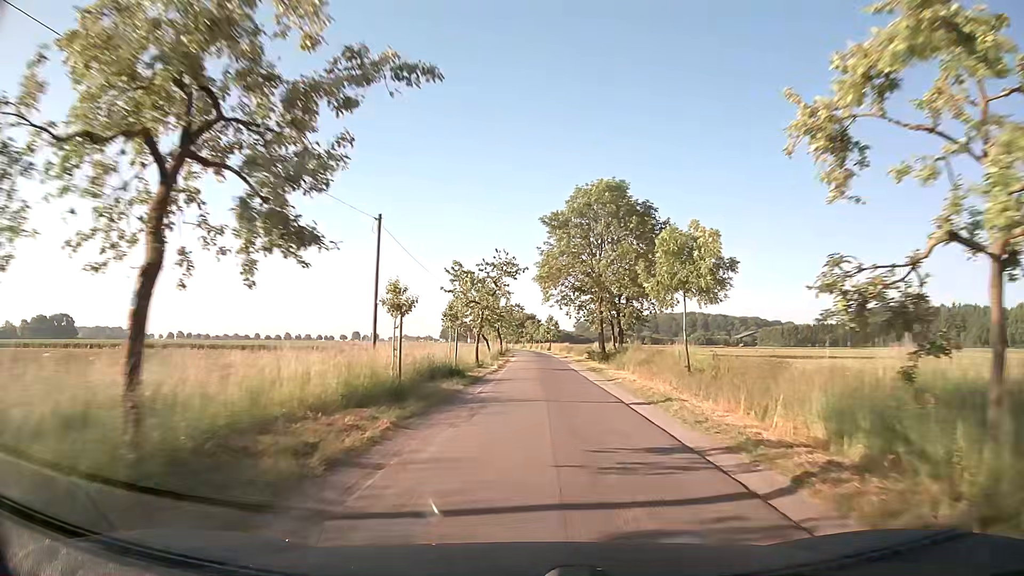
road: unclassified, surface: asphalt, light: Day
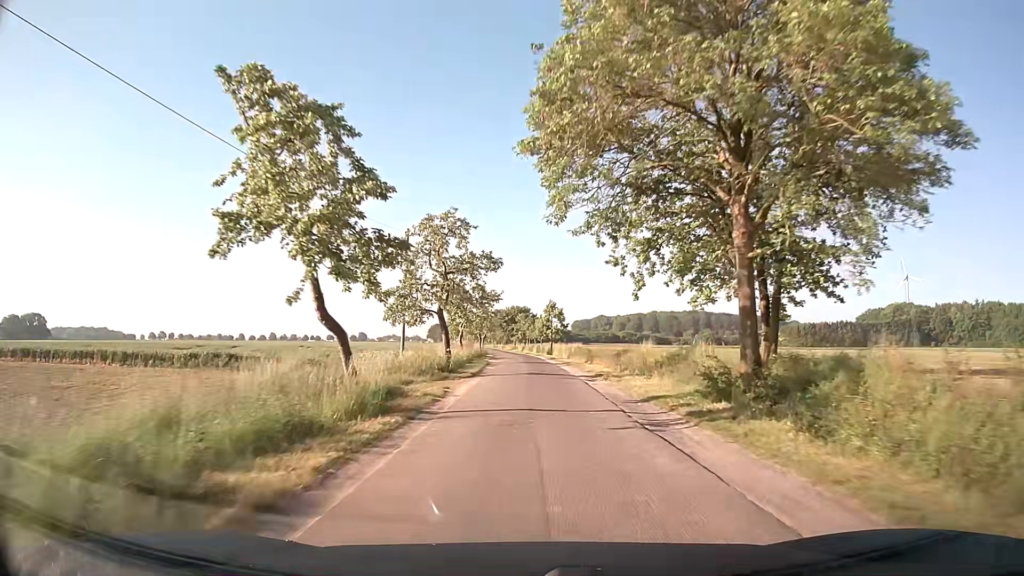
(+0.5, +36.7) m; +1°
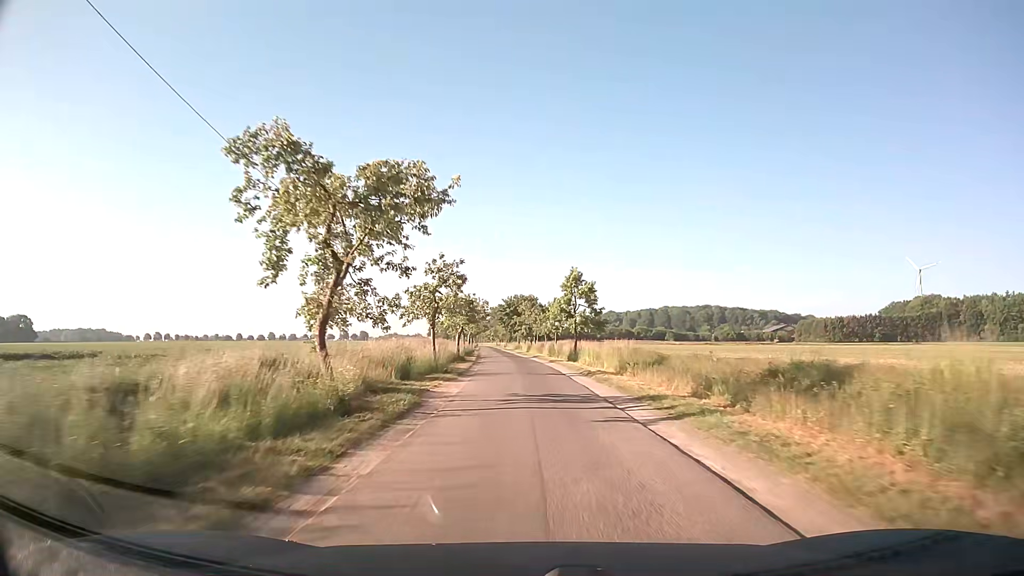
(0.0, +29.4) m; -1°
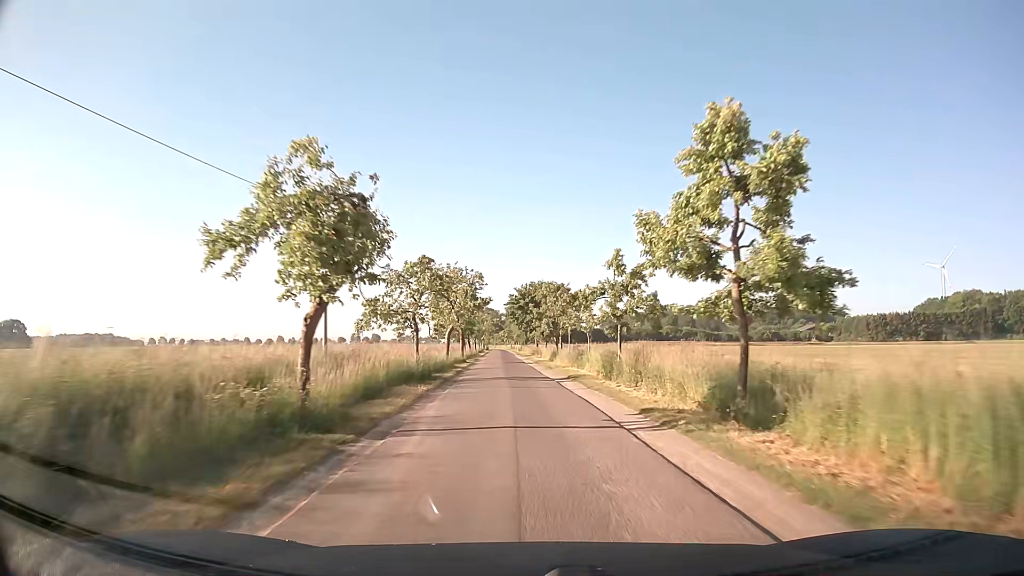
(-0.4, +30.6) m; -1°
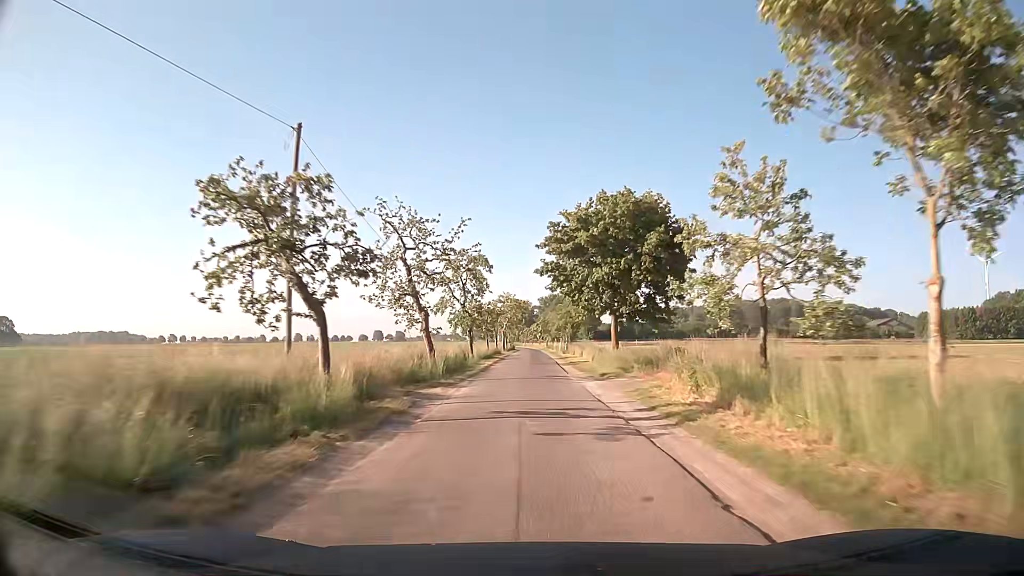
(-2.1, +53.5) m; -3°
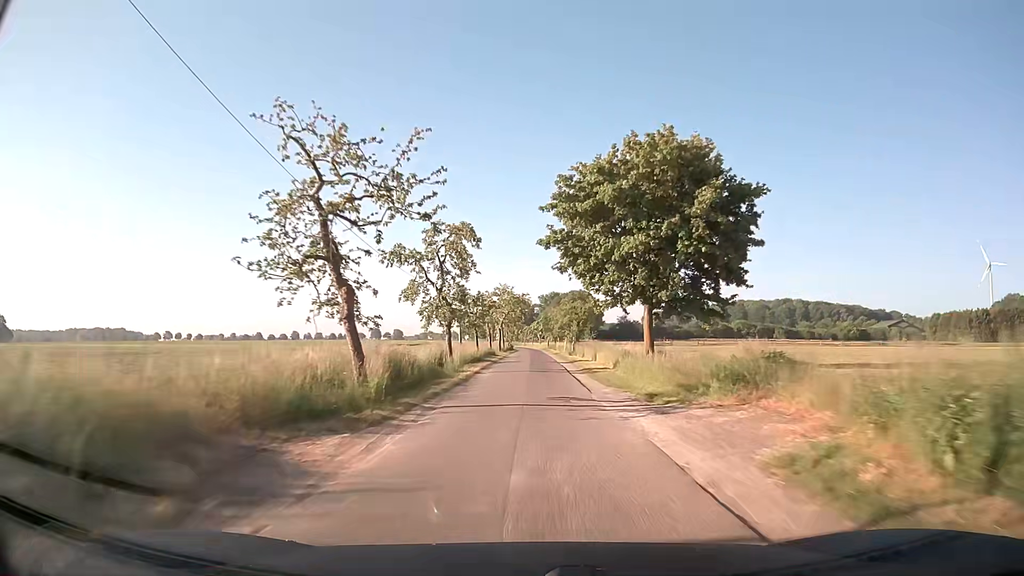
(+0.1, +11.0) m; 0°
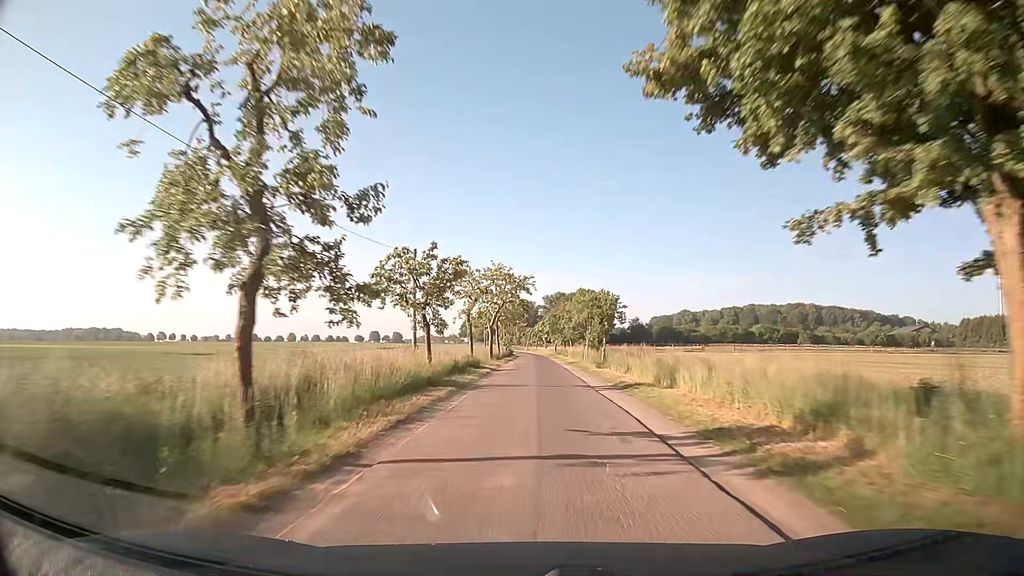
(0.0, +22.2) m; 0°
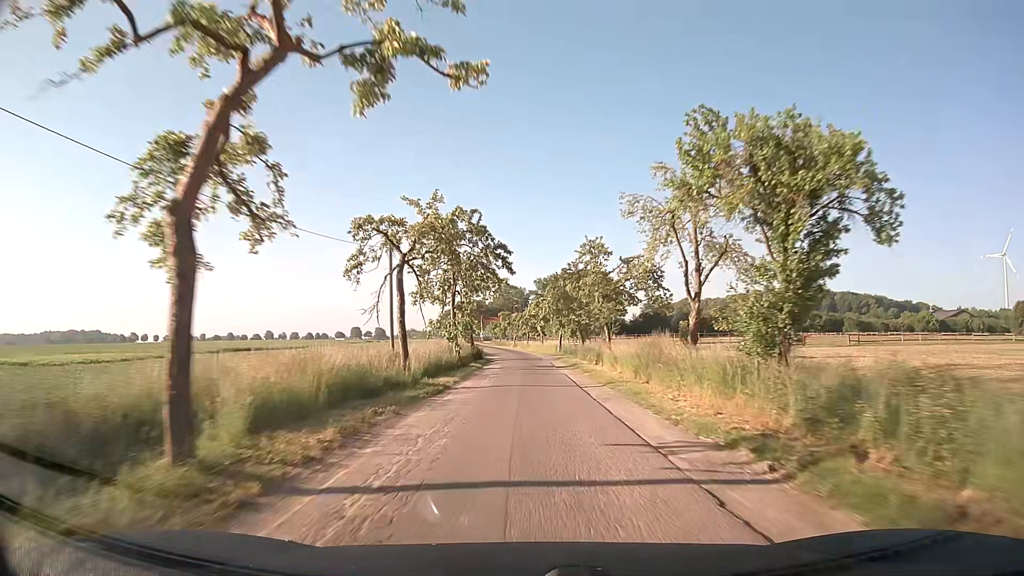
(+0.3, +45.0) m; 0°
(0, +10) (0, +20) (0, +30) (0, +40) (-1, +50) (-1, +60) (-2, +70) (-3, +80) (-4, +90) (-5, +100) m
